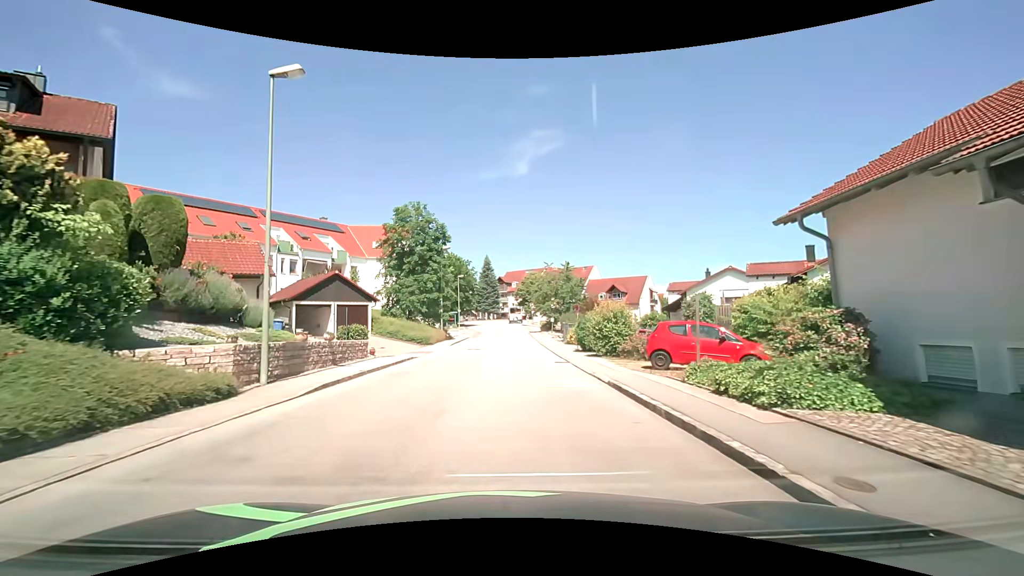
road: residential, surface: asphalt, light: Day
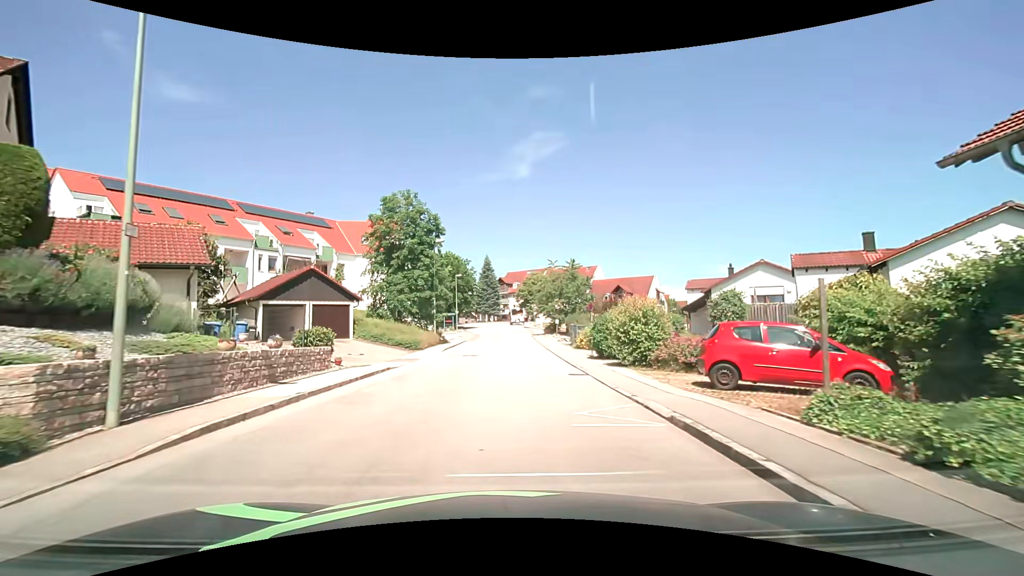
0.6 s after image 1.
(-0.1, +4.4) m; -1°
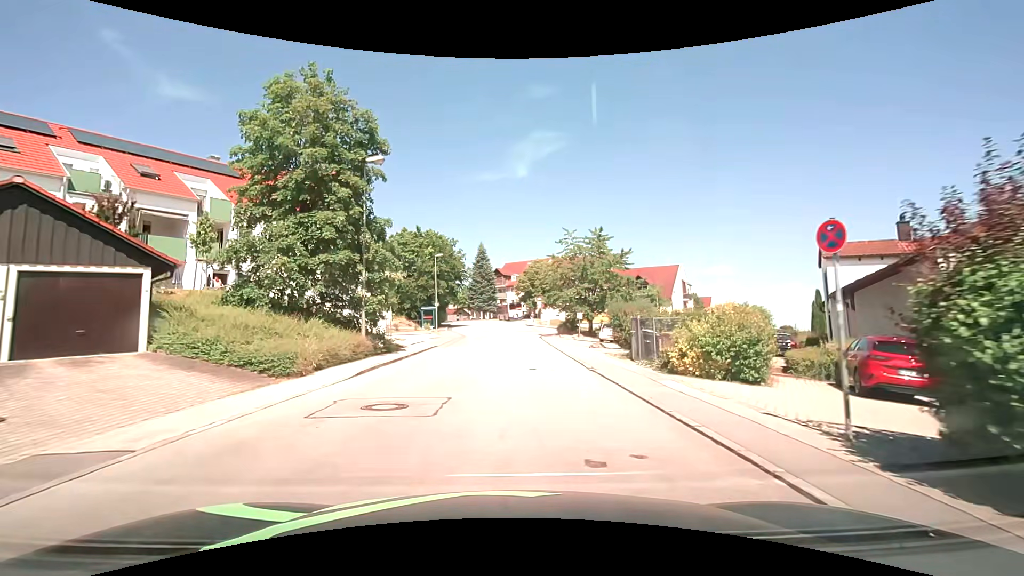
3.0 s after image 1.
(-0.1, +17.8) m; 0°
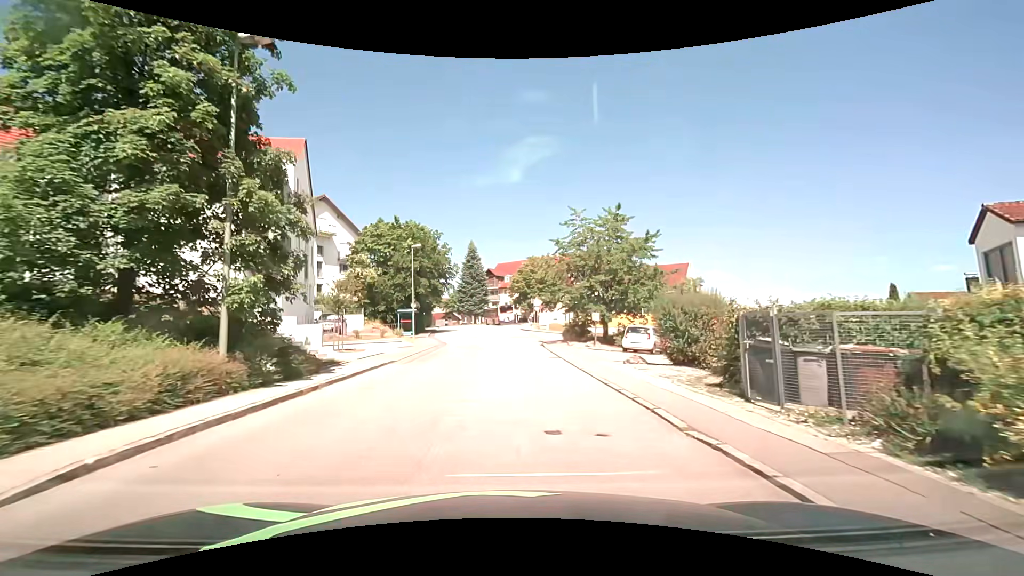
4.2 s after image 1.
(0.0, +8.9) m; 0°
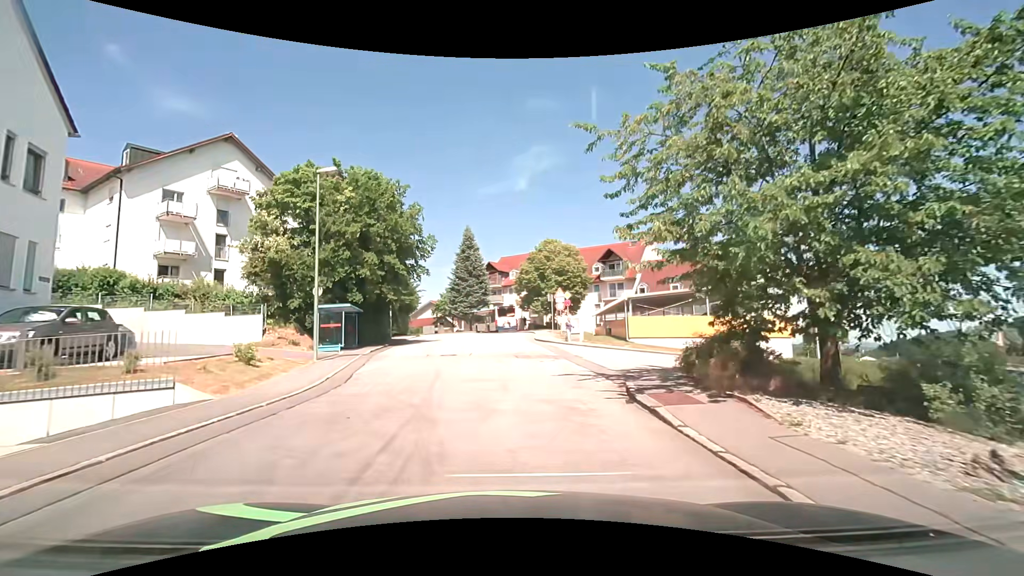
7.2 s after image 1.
(+0.2, +21.9) m; 0°
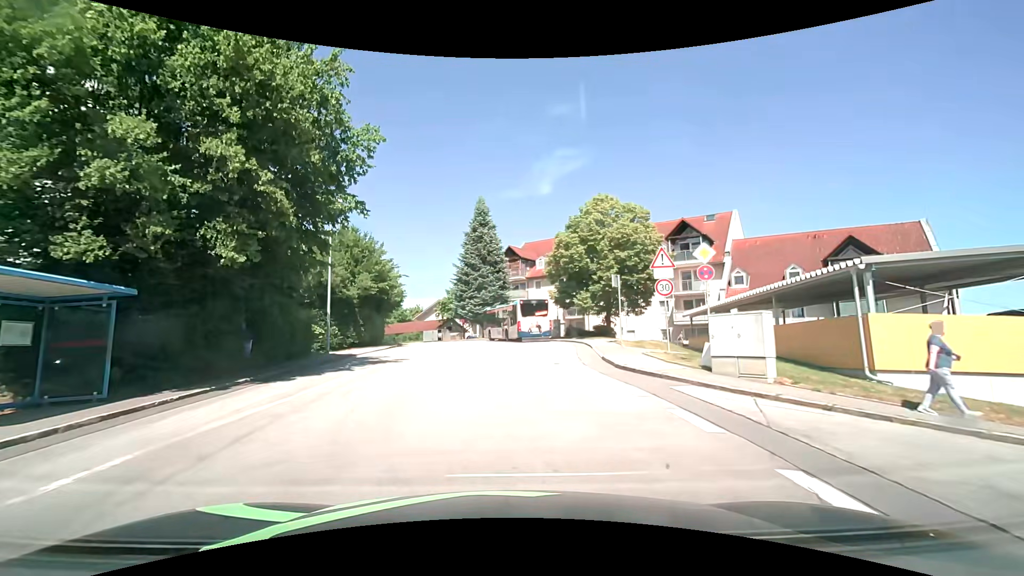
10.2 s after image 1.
(-0.4, +20.9) m; -3°
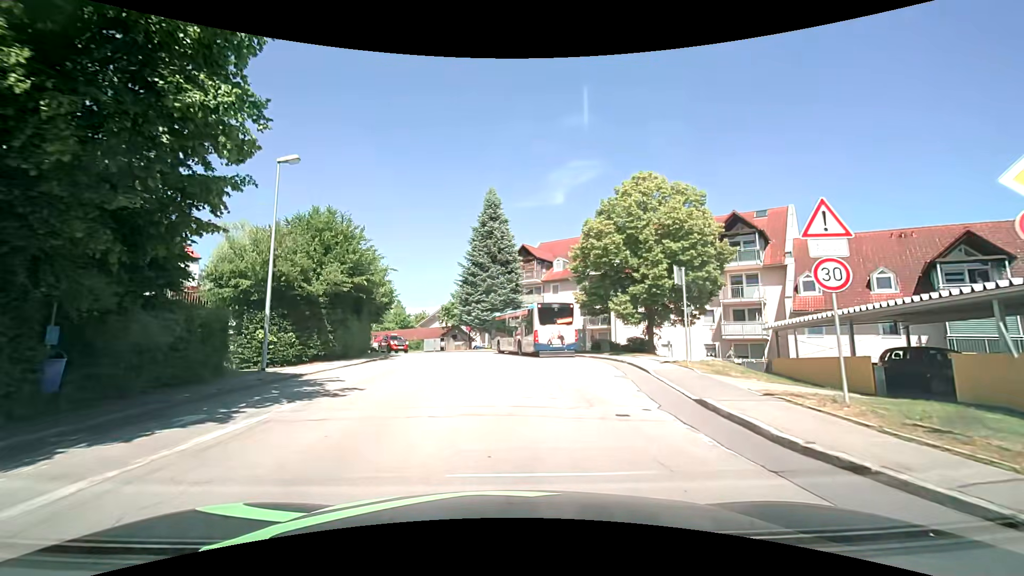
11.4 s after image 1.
(0.0, +7.9) m; 0°
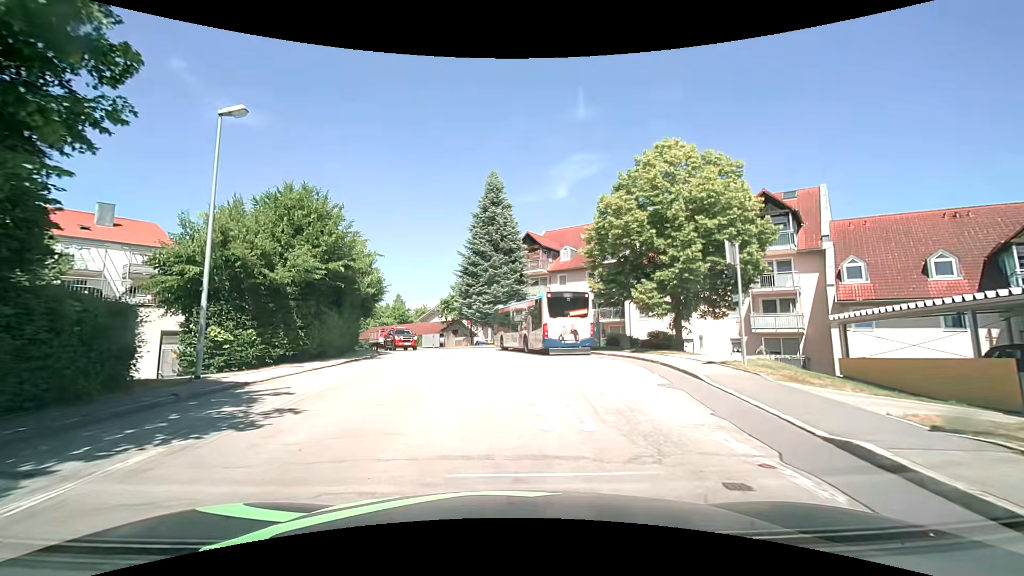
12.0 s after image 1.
(0.0, +4.0) m; -1°
